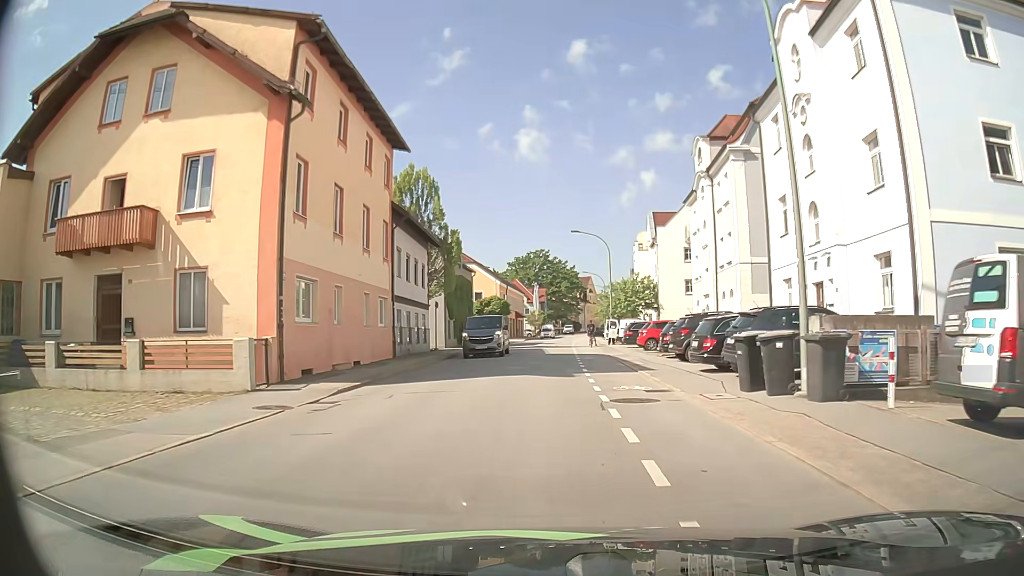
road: tertiary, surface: asphalt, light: Day
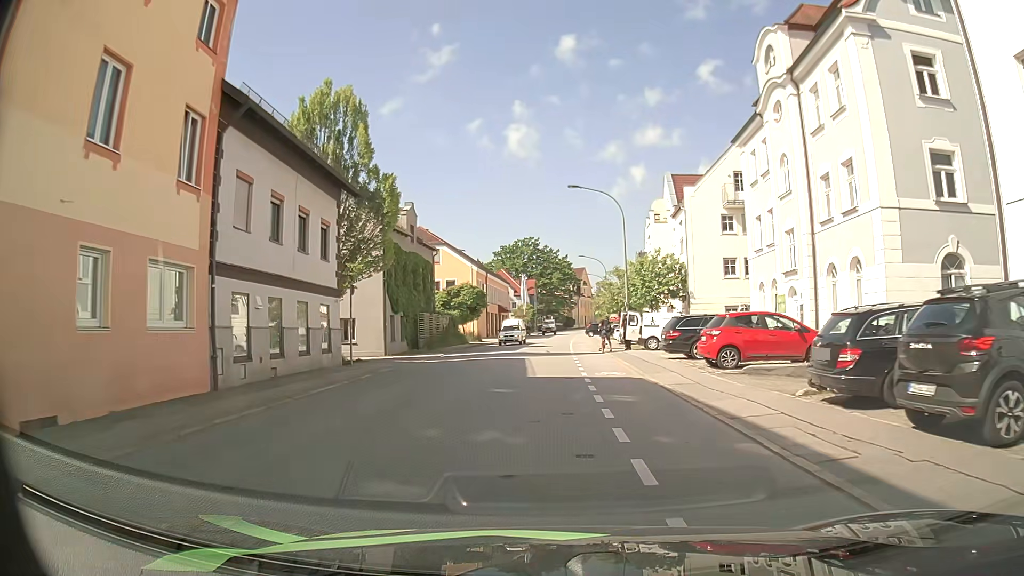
(+0.2, +15.9) m; 0°
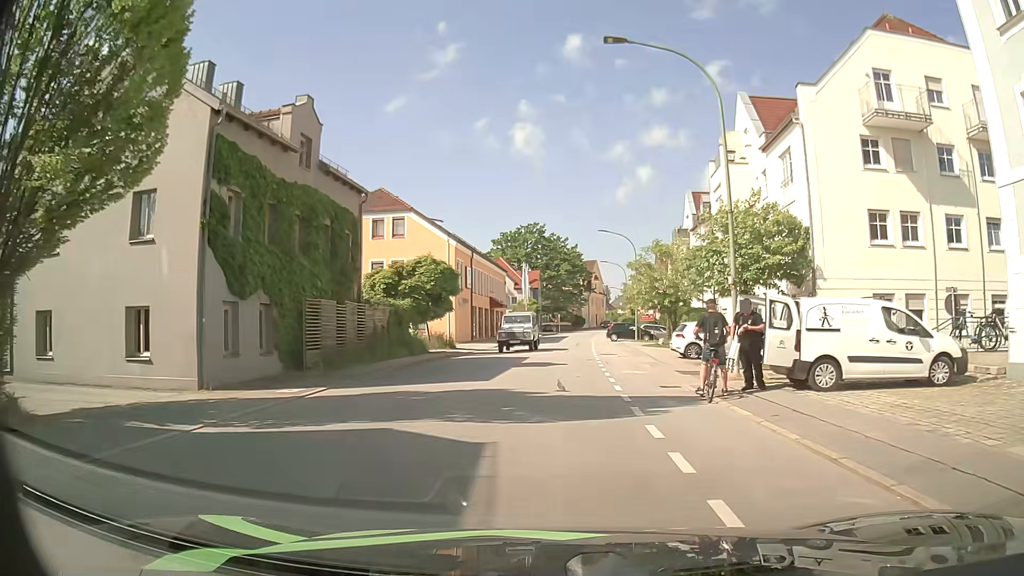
(0.0, +19.5) m; +1°
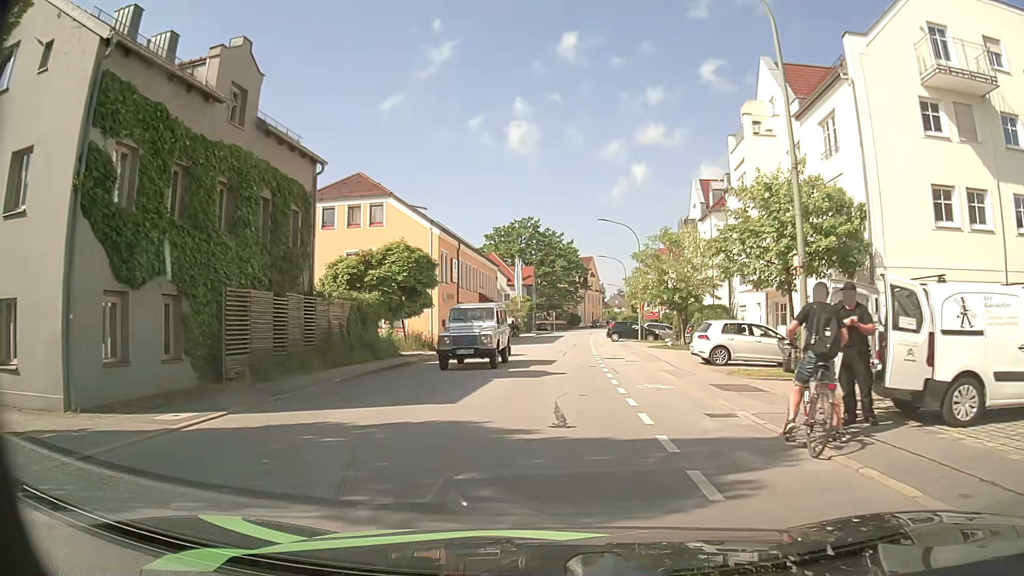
(-0.1, +4.9) m; 0°
(0, +10) (0, +20) (0, +30) (+1, +40) (+1, +50) (+2, +60) (+3, +70) (+3, +80) (+4, +90) (+5, +100) m
